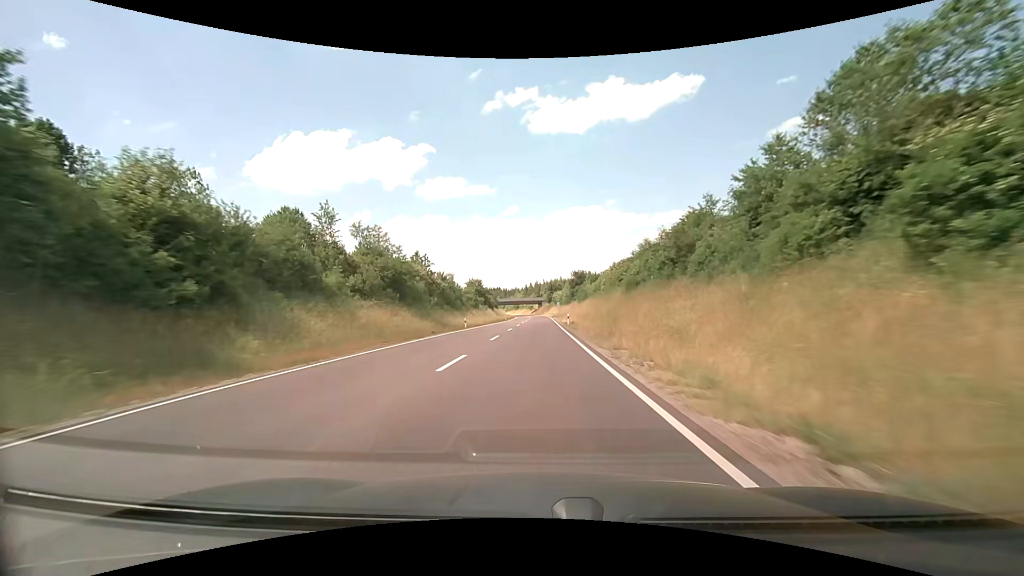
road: primary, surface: asphalt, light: Day
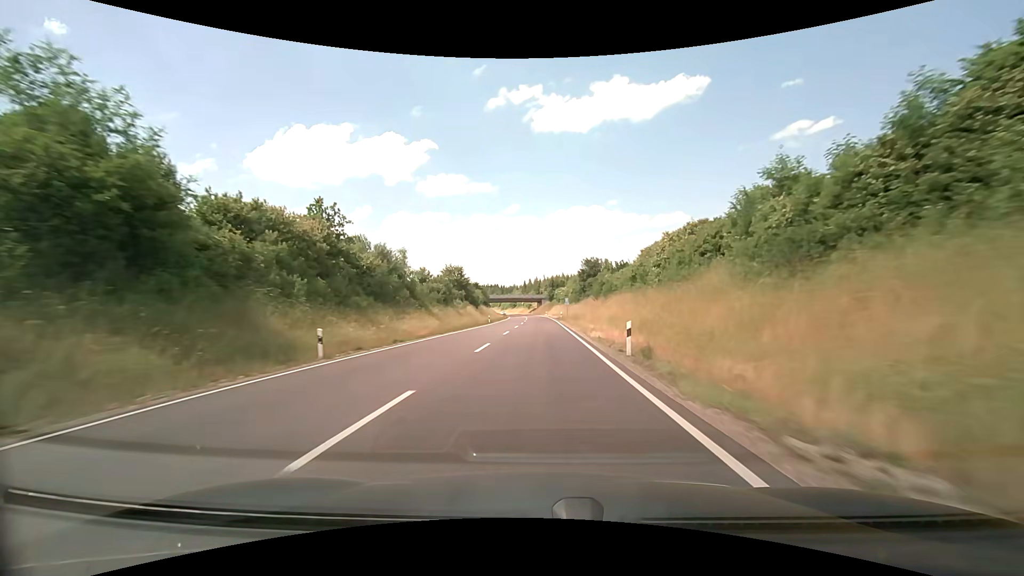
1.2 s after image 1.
(0.0, +30.9) m; 0°
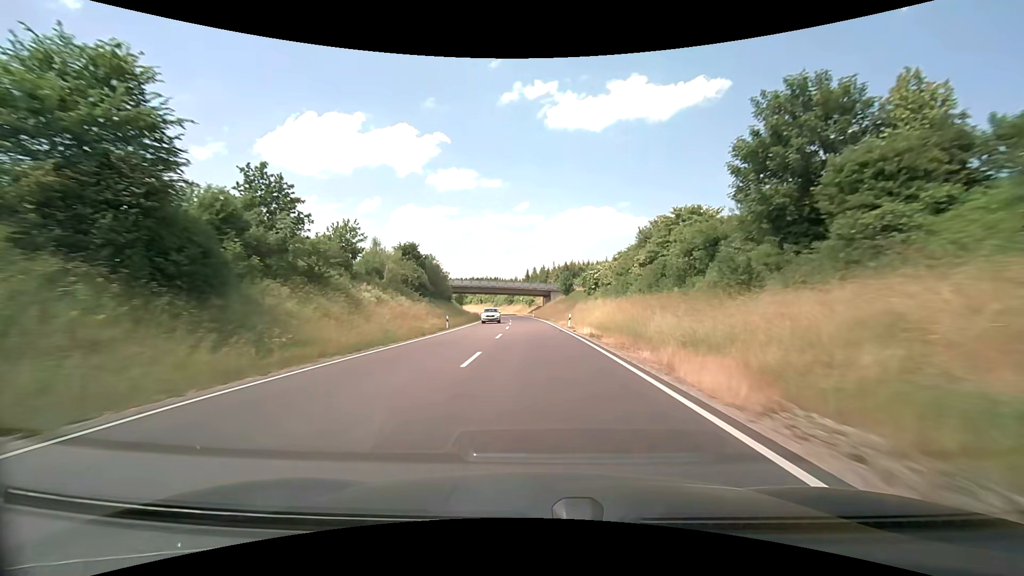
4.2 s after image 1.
(+0.1, +77.0) m; 0°
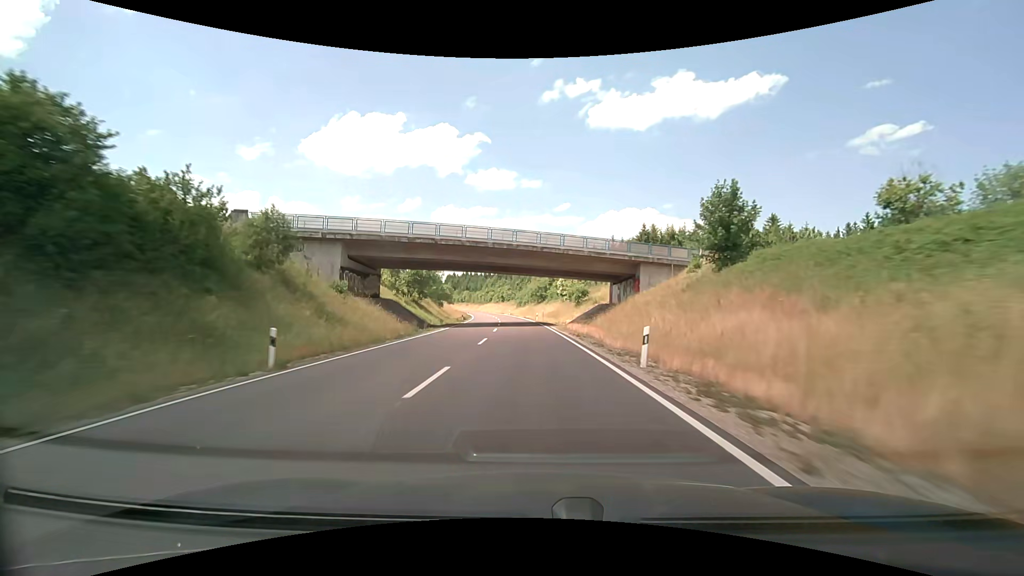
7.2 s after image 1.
(-2.4, +76.5) m; -4°
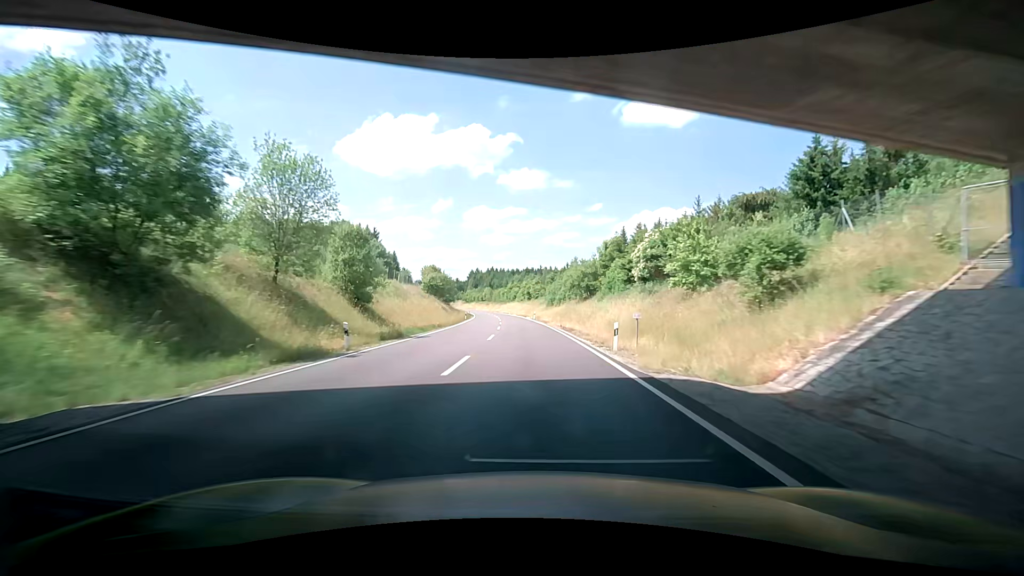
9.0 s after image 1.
(-1.5, +45.7) m; -3°
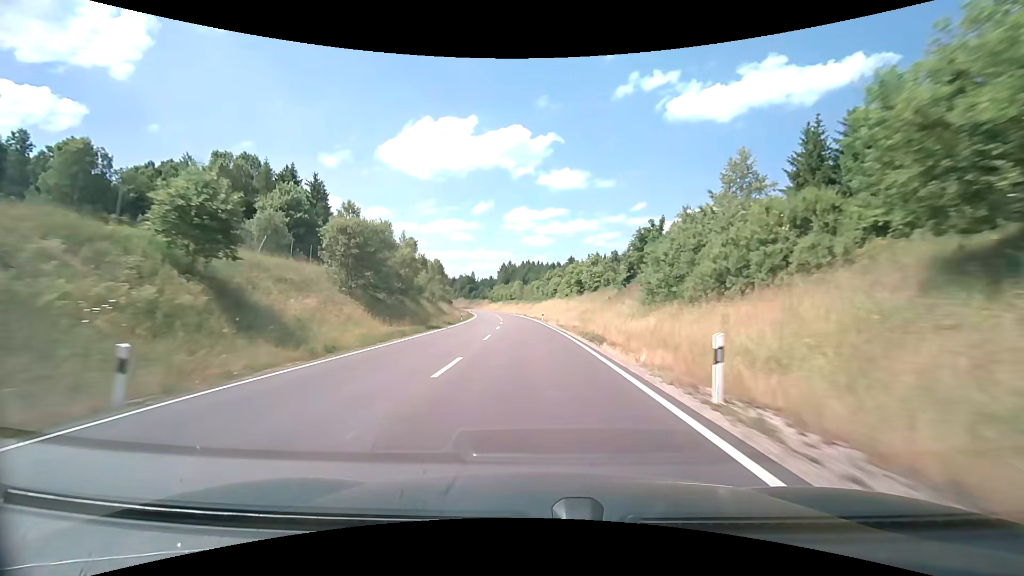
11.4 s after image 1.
(-2.6, +60.7) m; -5°
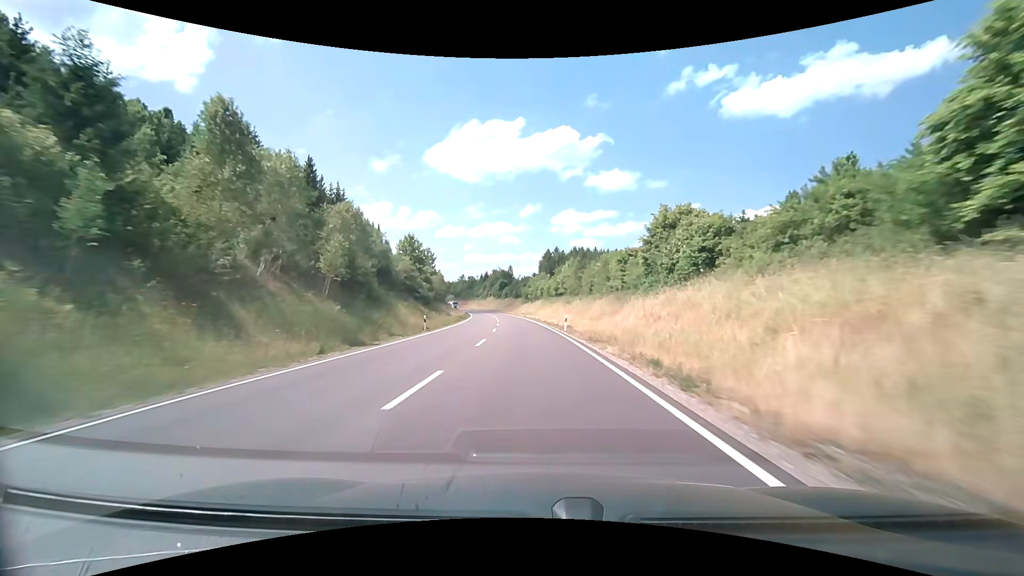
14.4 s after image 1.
(-3.4, +75.6) m; -6°
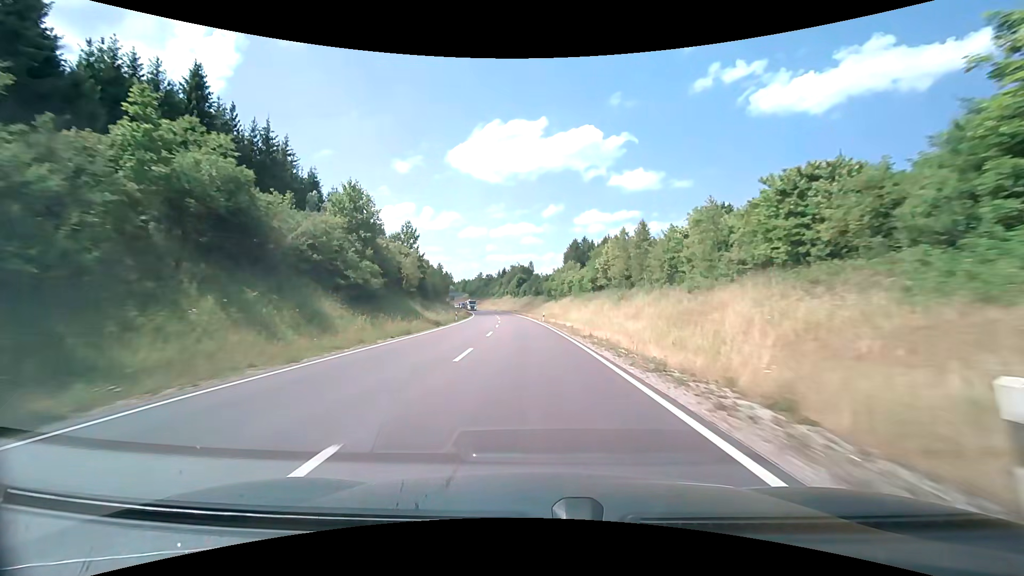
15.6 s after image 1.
(-0.5, +30.2) m; -2°
(0, +10) (0, +20) (-1, +30) (-1, +40) (-2, +50) (-2, +60) (-3, +70) (-4, +80) (-5, +90) (-7, +100) m
